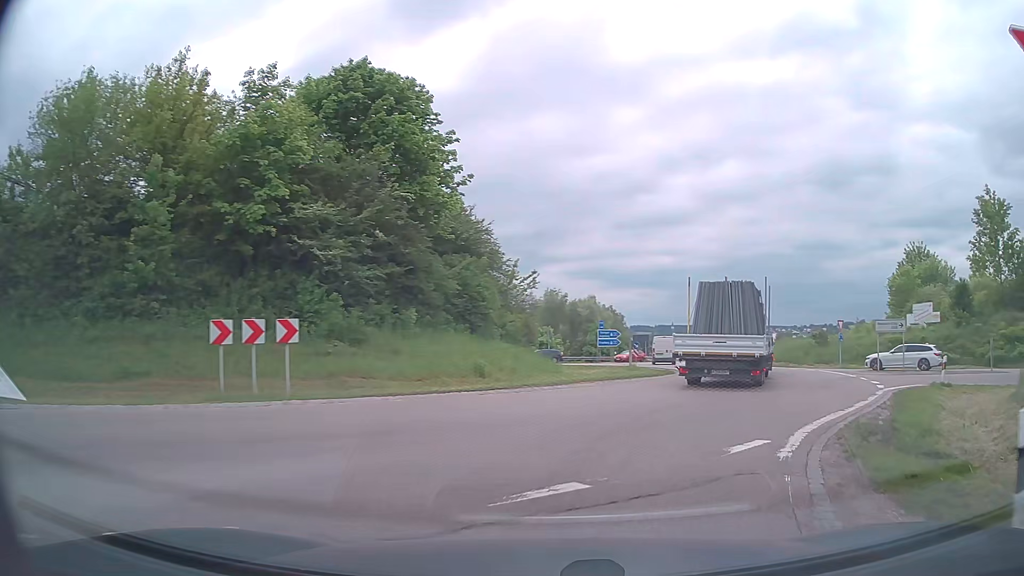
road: trunk_link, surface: asphalt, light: Day
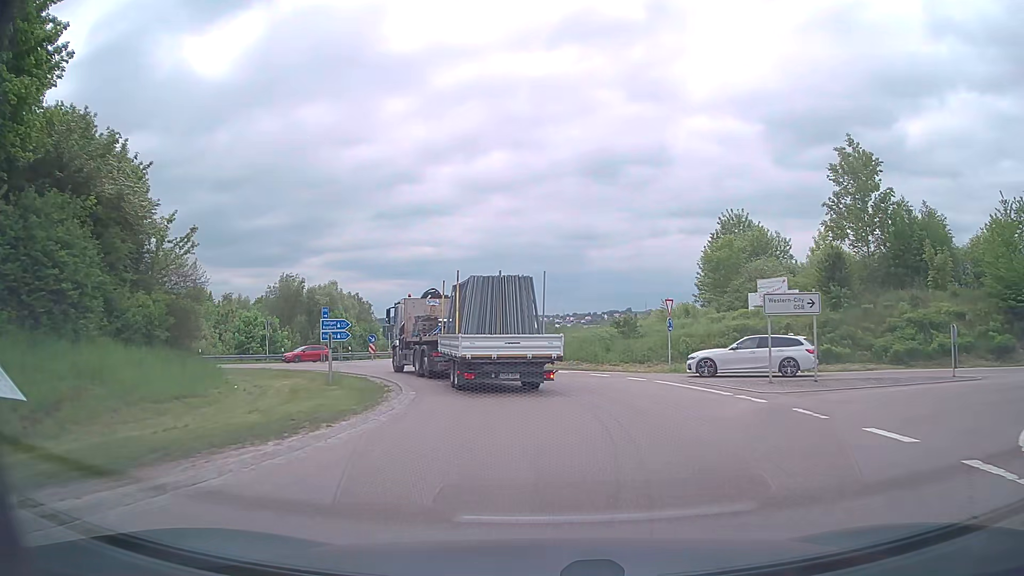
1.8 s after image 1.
(+3.4, +14.9) m; +21°
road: primary
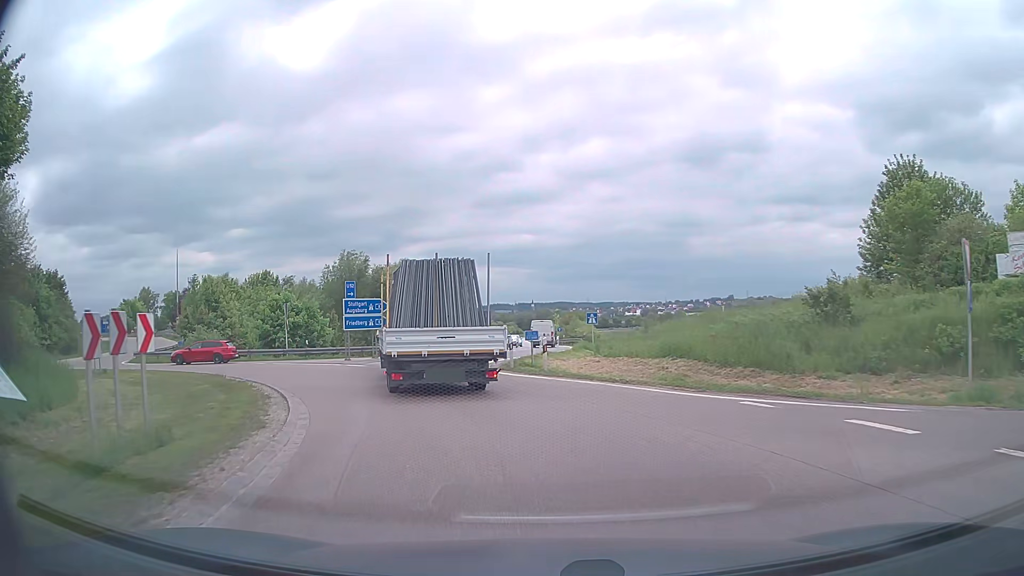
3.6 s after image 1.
(-0.8, +16.1) m; -8°
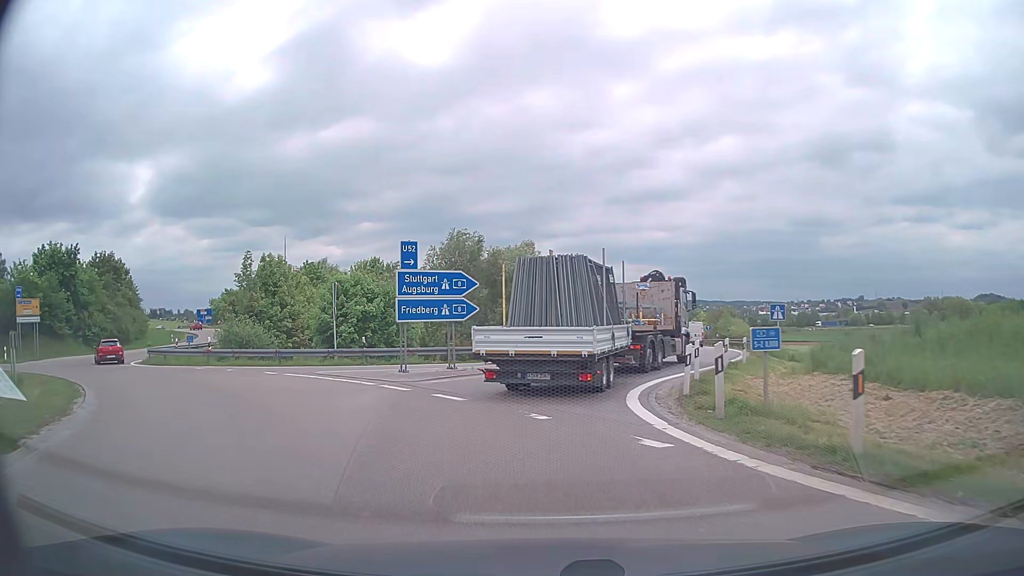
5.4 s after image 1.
(-1.5, +14.4) m; -12°
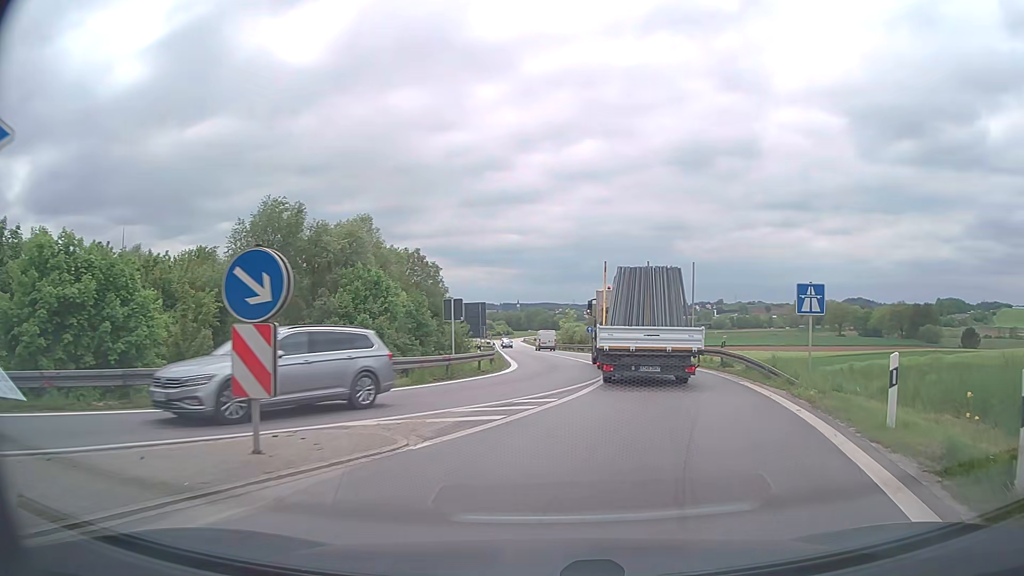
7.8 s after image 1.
(+0.7, +18.1) m; +11°
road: motorway_link
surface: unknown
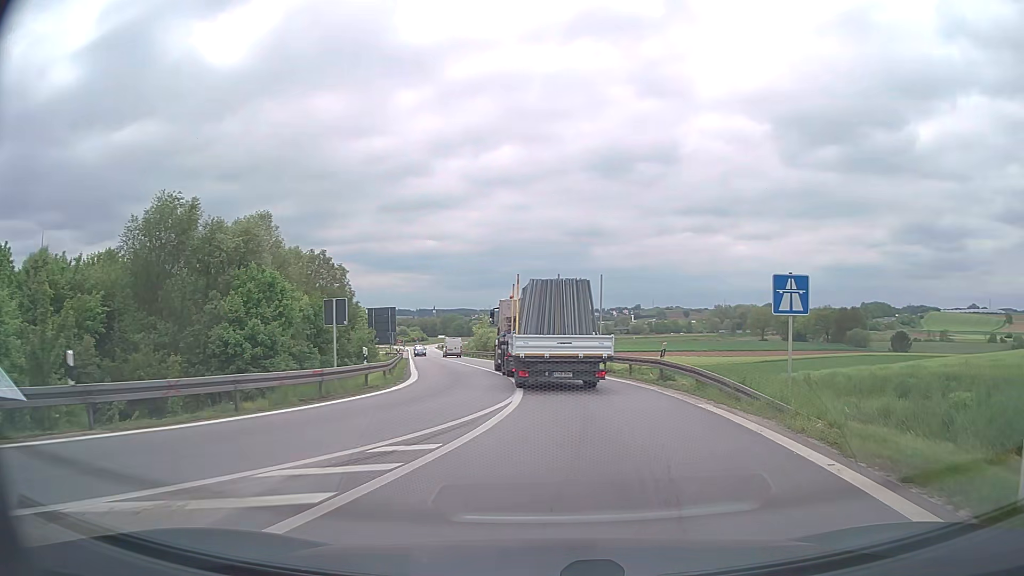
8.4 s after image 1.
(+0.3, +4.8) m; +8°
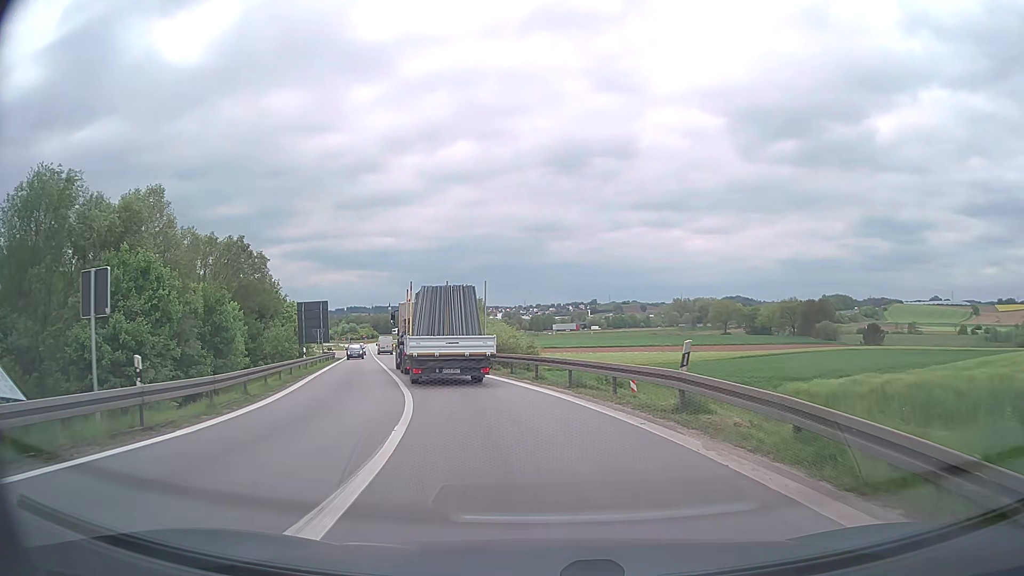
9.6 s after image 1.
(+0.7, +10.6) m; +5°
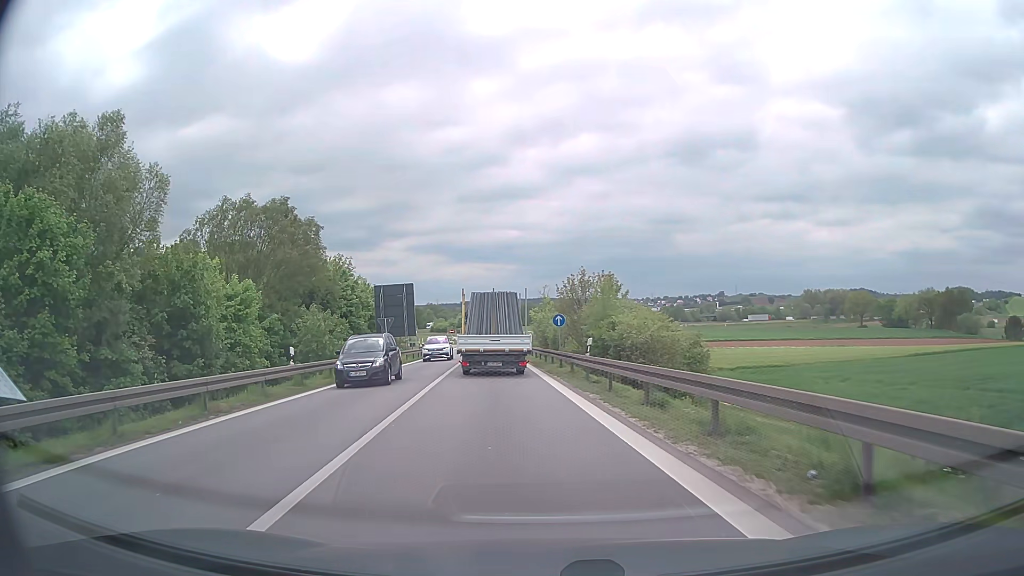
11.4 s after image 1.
(-1.6, +17.9) m; -11°
